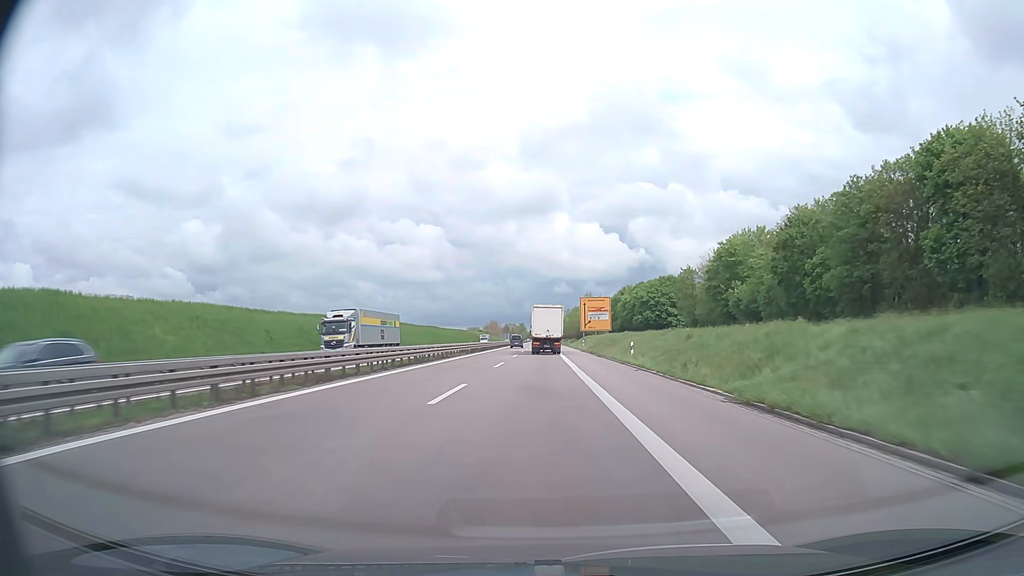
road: trunk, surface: asphalt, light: Day
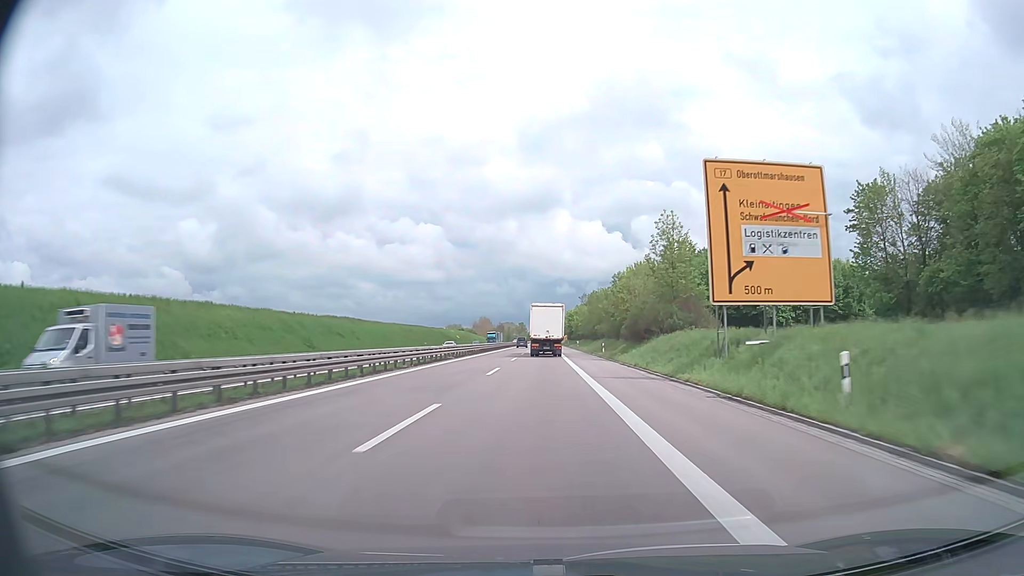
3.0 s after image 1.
(-0.6, +78.4) m; 0°
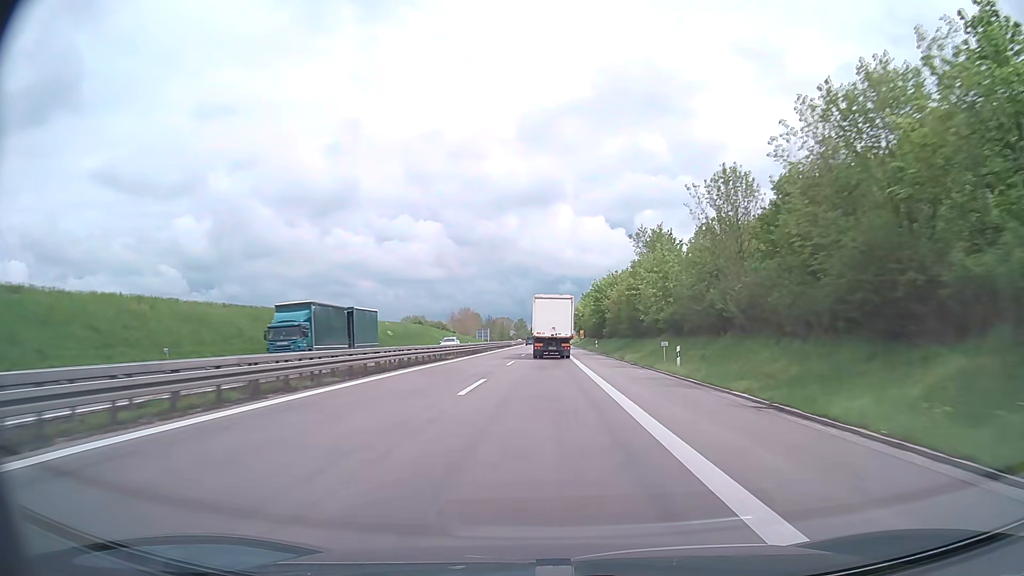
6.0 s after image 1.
(-0.2, +83.0) m; 0°
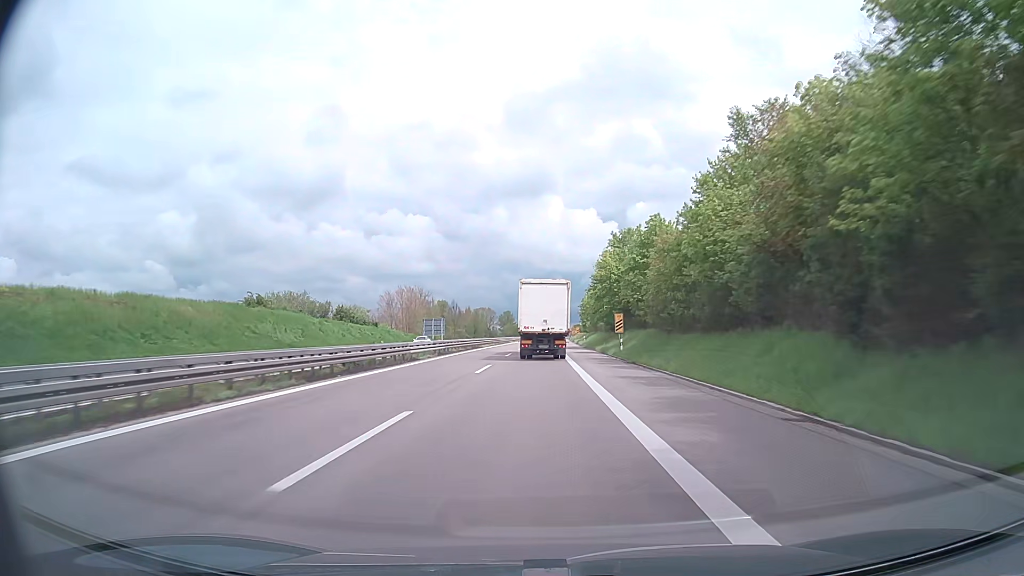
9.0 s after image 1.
(+0.5, +82.5) m; +1°
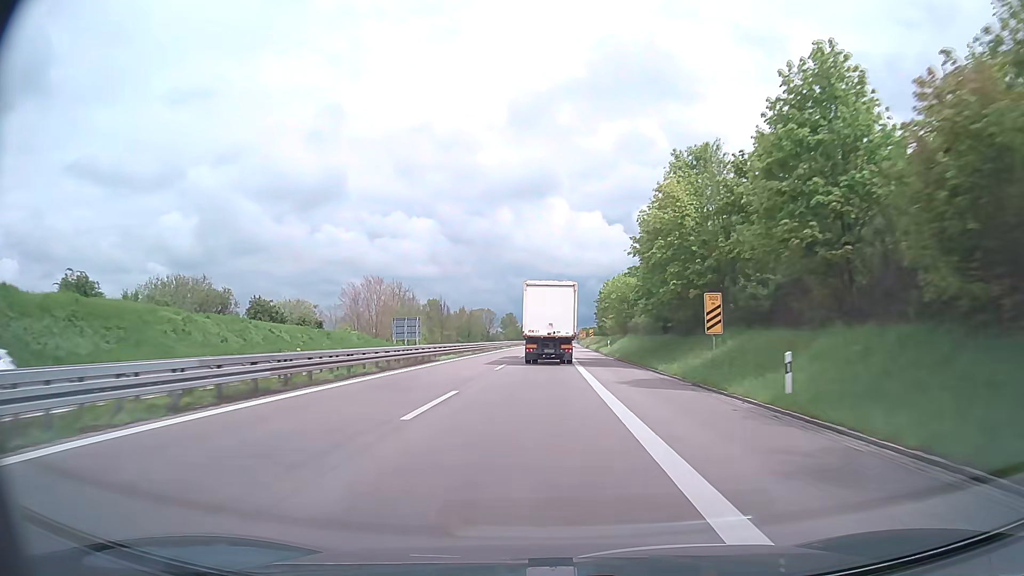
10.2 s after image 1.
(-0.1, +30.8) m; 0°
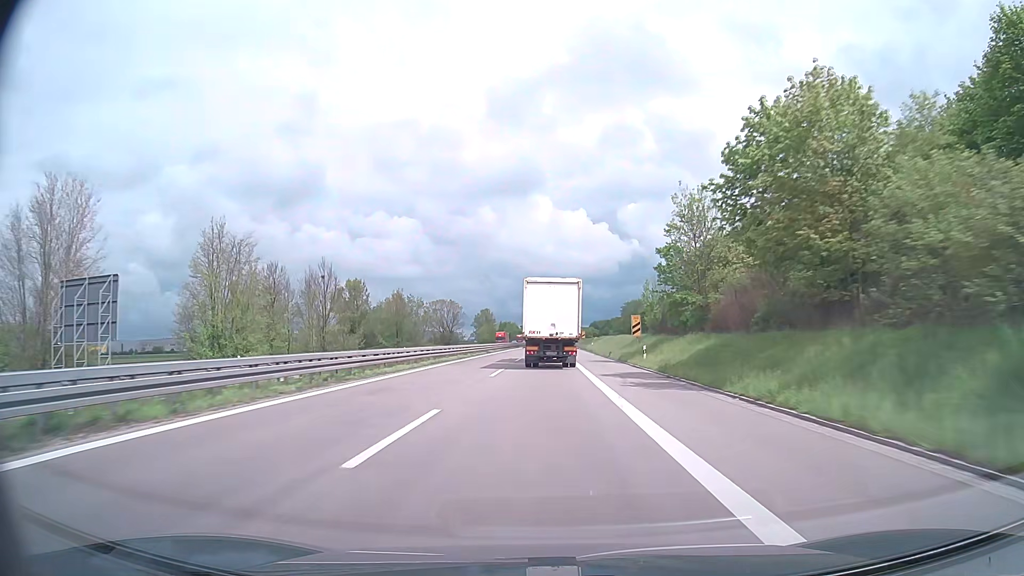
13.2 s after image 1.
(+0.6, +76.5) m; +1°
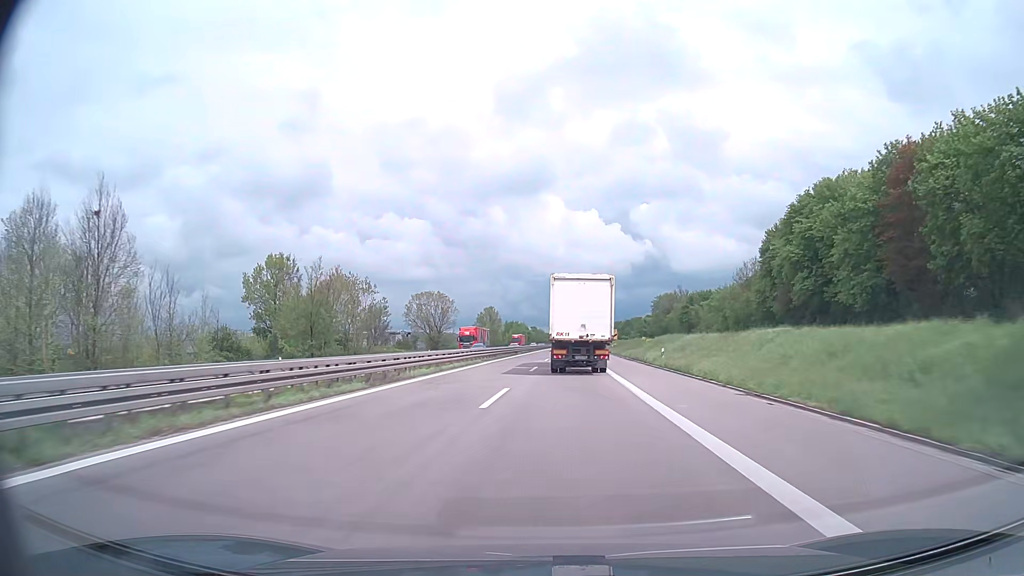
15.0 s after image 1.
(0.0, +47.6) m; -1°
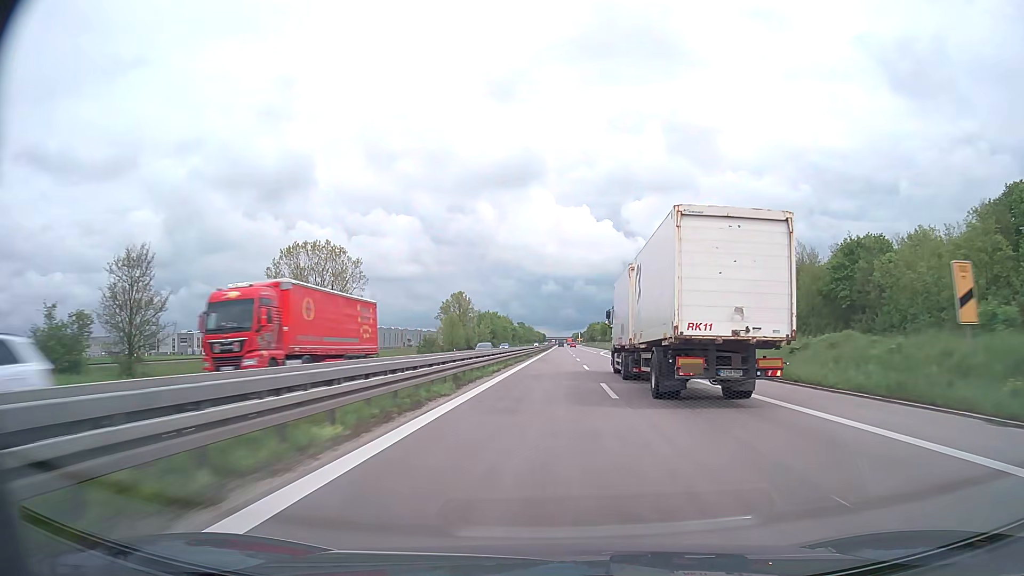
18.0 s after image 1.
(-0.1, +88.9) m; 0°
(0, +10) (0, +20) (0, +30) (+1, +40) (+1, +50) (+1, +60) (+1, +70) (+2, +80) (+2, +90) (+2, +100) m
